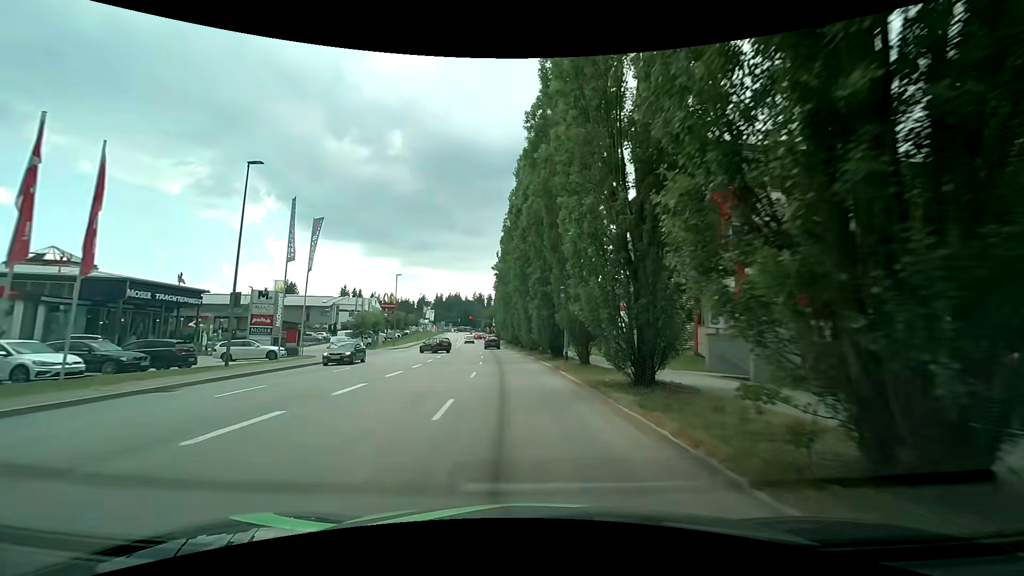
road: tertiary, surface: asphalt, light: Day
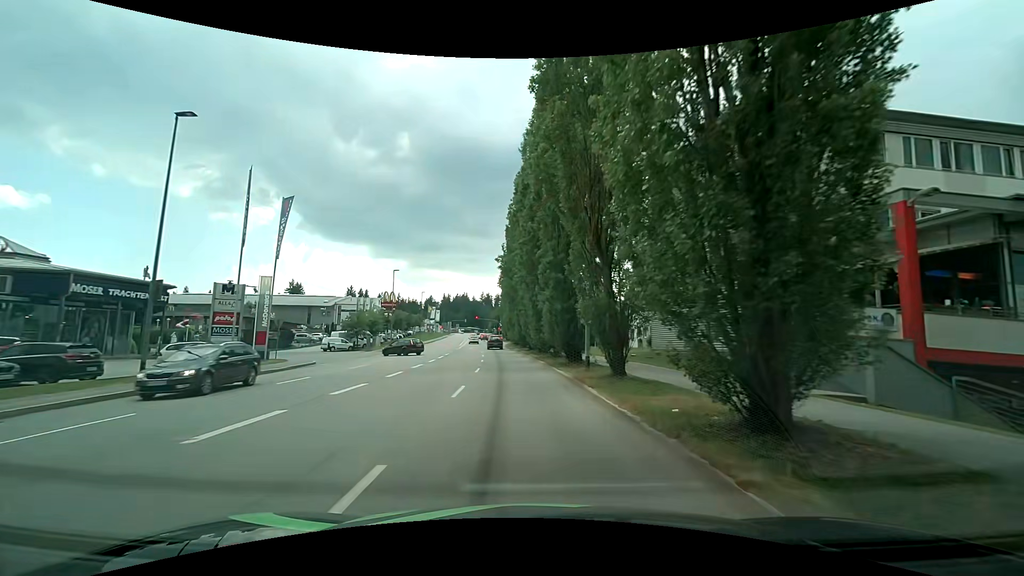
(-0.1, +5.9) m; -1°
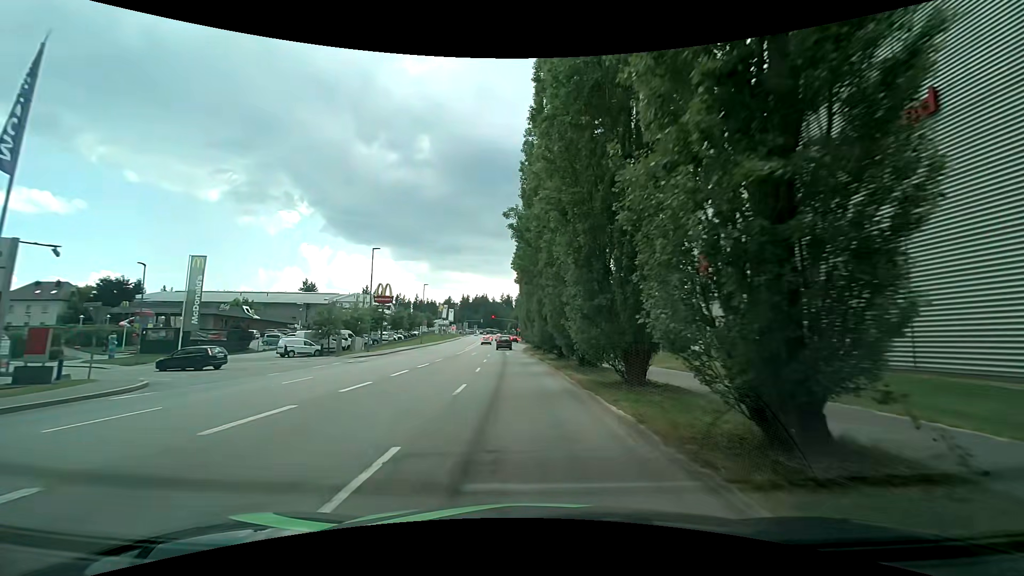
(-0.4, +17.4) m; -3°
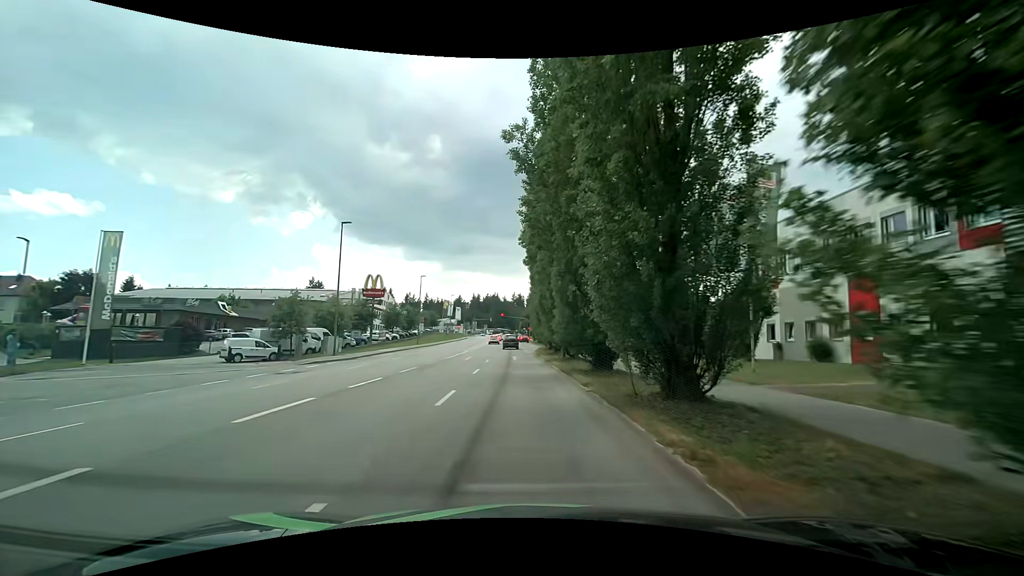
(0.0, +11.3) m; 0°
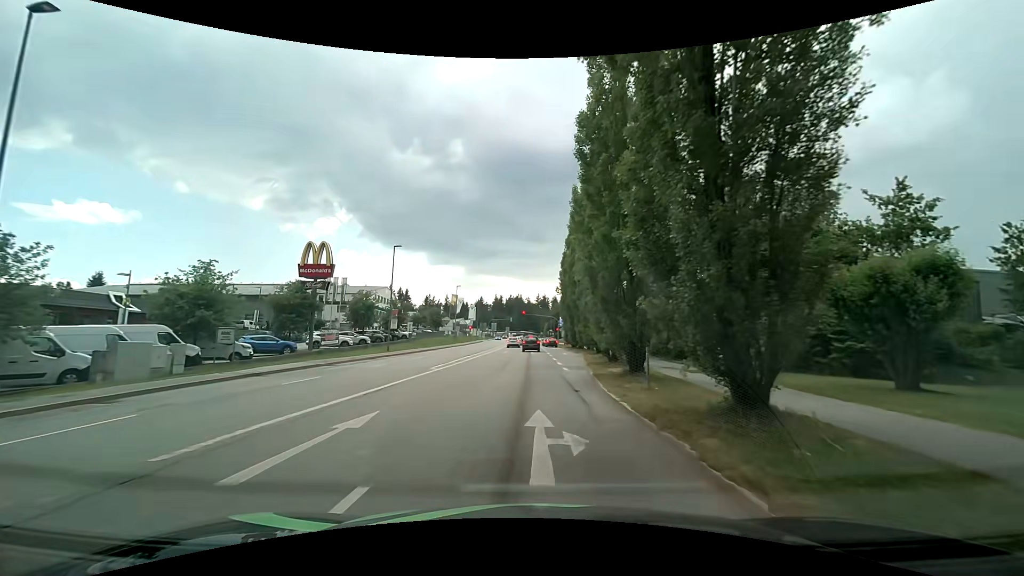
(-1.1, +26.6) m; -3°
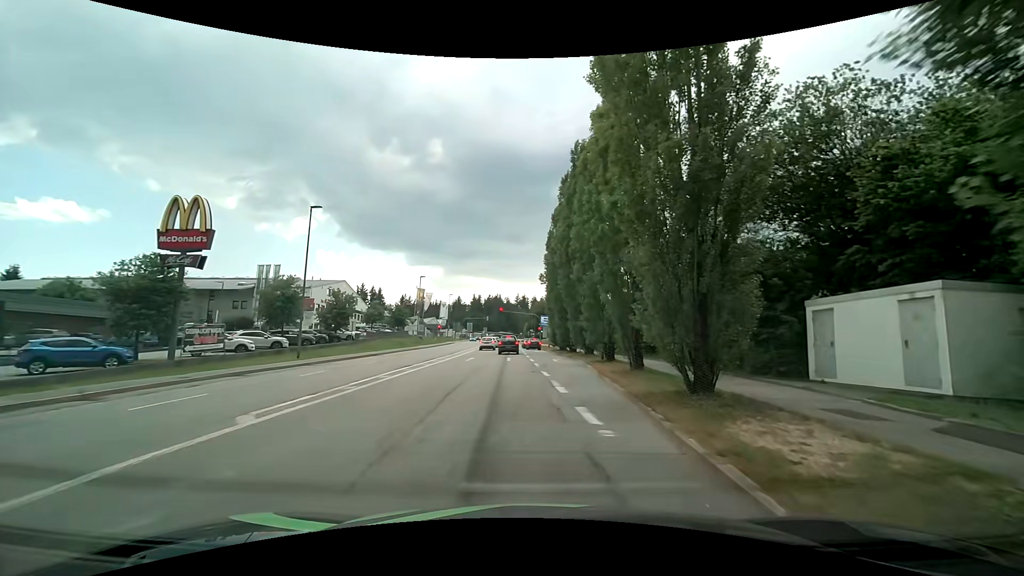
(+0.1, +14.2) m; +3°
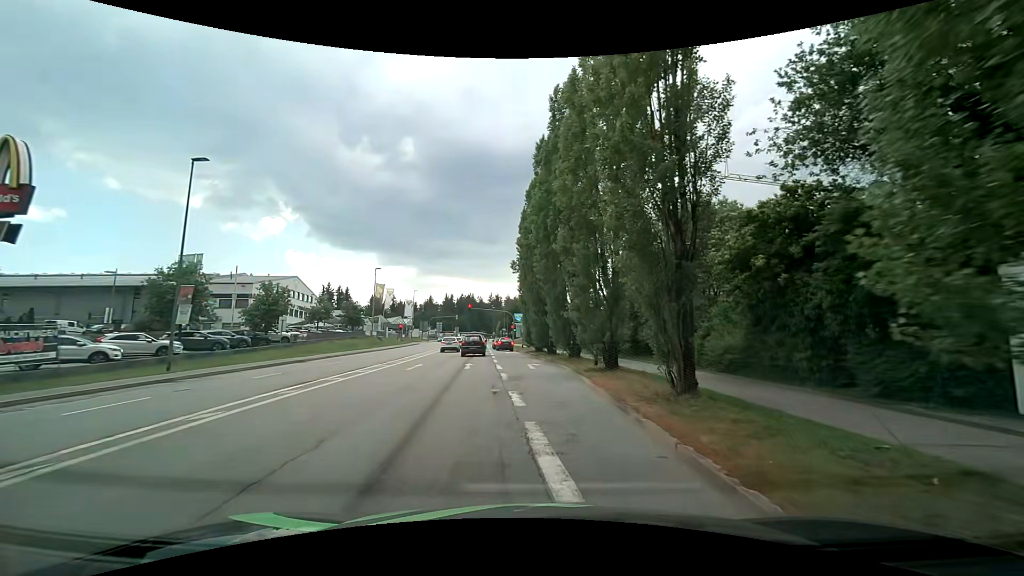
(+0.2, +8.6) m; +3°
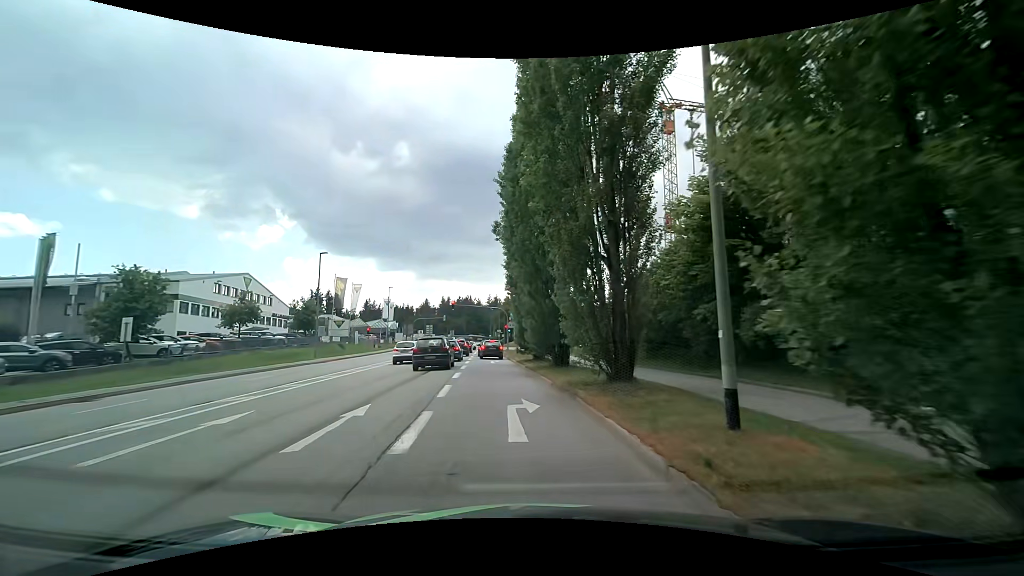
(+0.3, +15.9) m; 0°
